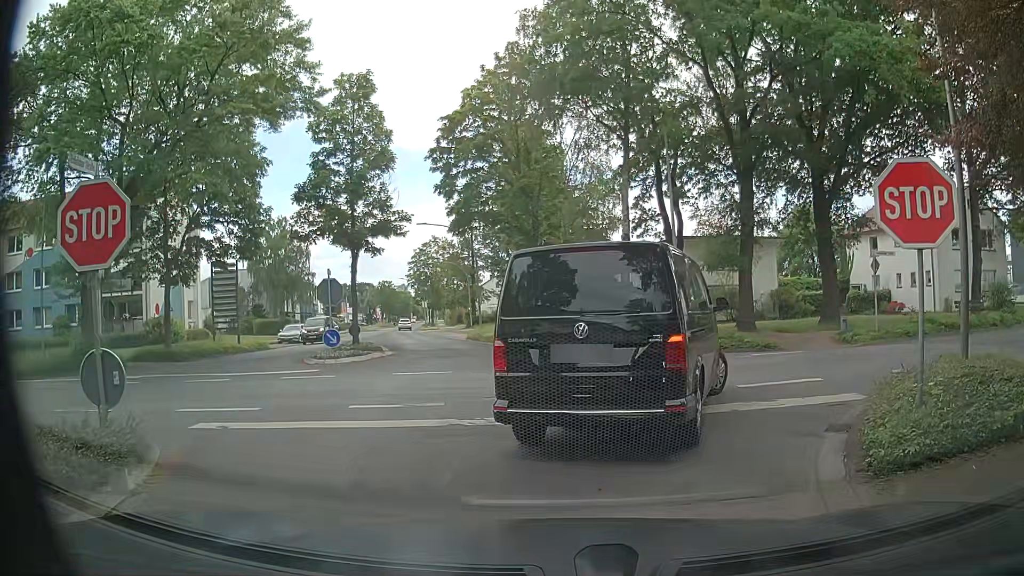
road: unclassified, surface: asphalt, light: Day
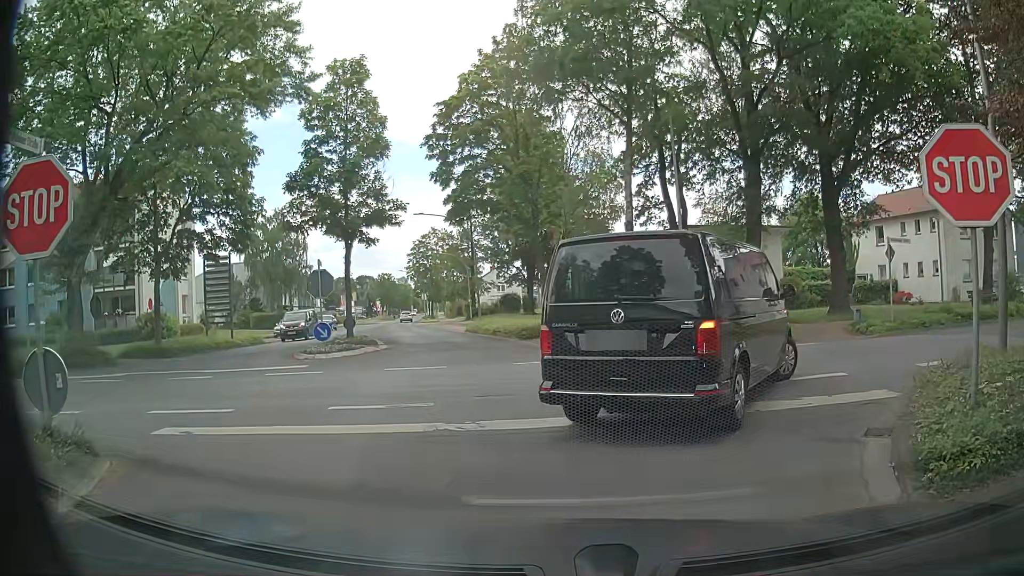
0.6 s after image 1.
(0.0, +1.0) m; +1°
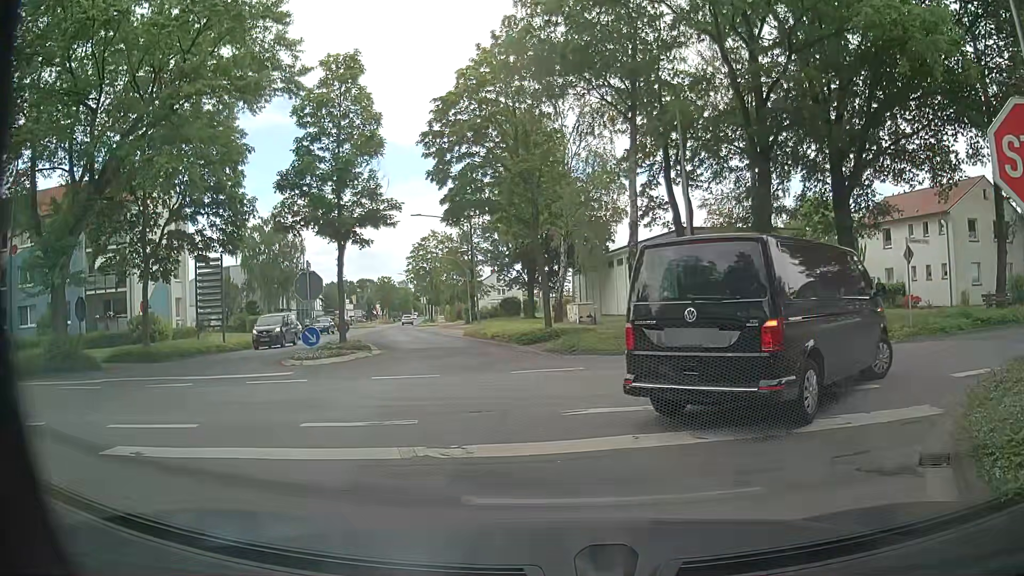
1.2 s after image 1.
(-0.1, +1.2) m; -2°
